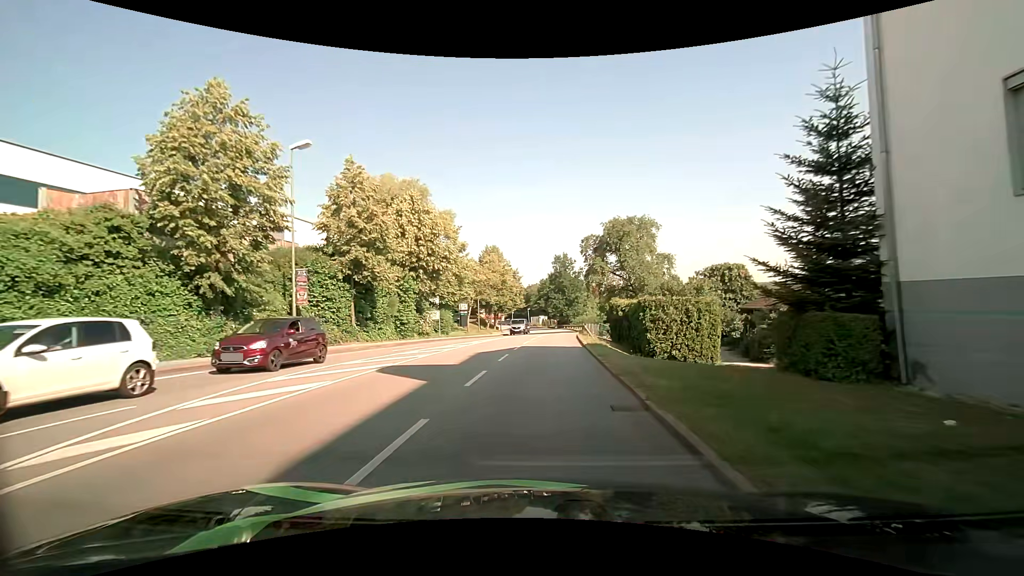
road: tertiary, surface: asphalt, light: Day
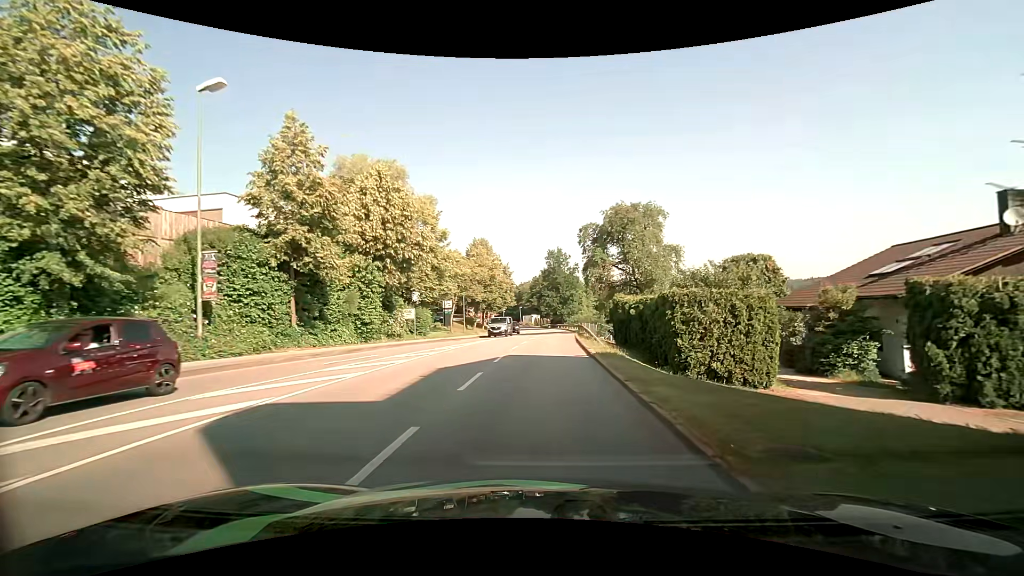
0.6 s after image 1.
(+0.1, +6.4) m; +1°
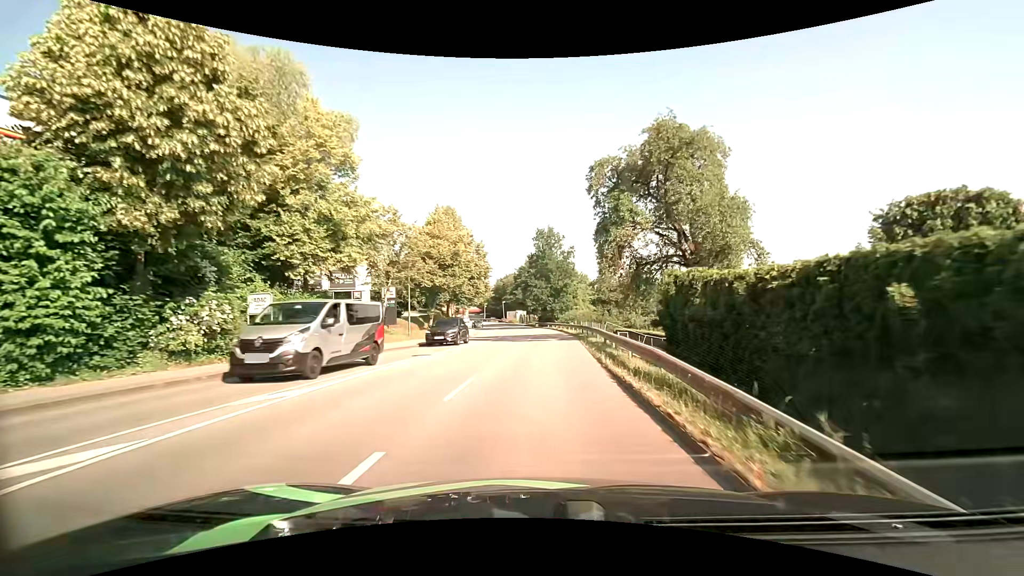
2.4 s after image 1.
(+0.2, +19.1) m; +1°
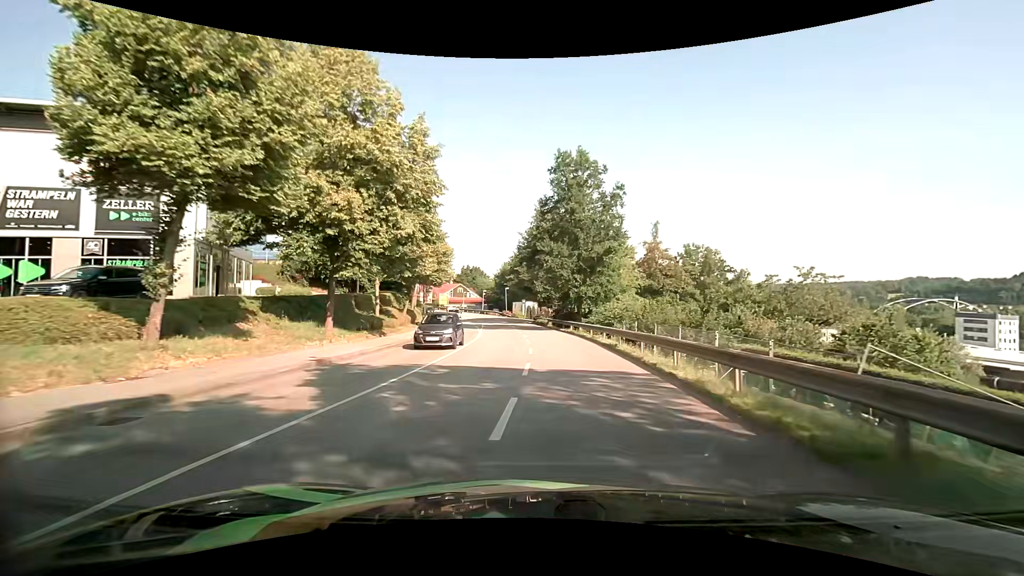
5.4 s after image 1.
(+0.4, +32.7) m; -2°
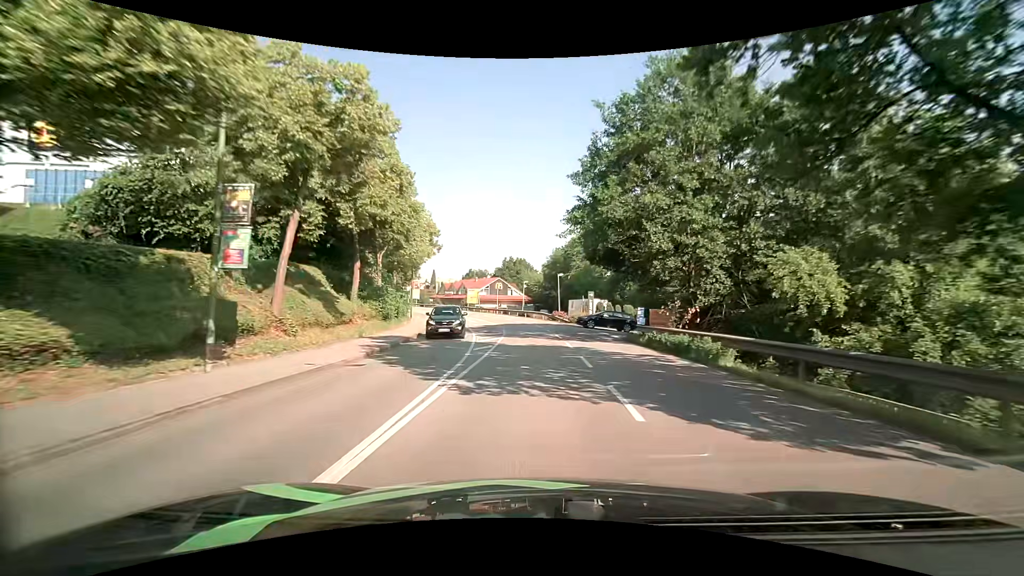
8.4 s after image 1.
(-2.0, +34.9) m; -6°
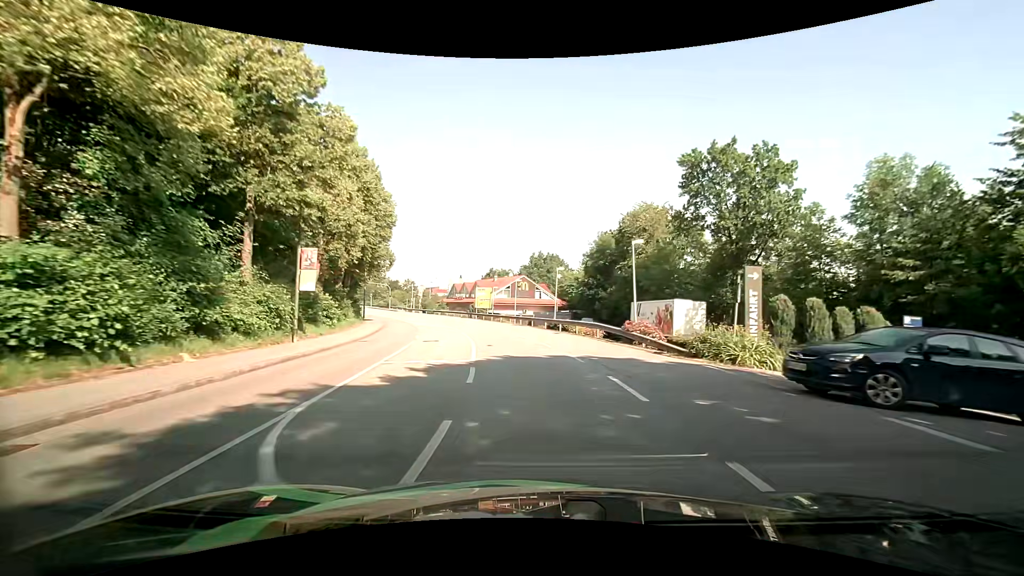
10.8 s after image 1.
(-0.8, +28.3) m; -4°
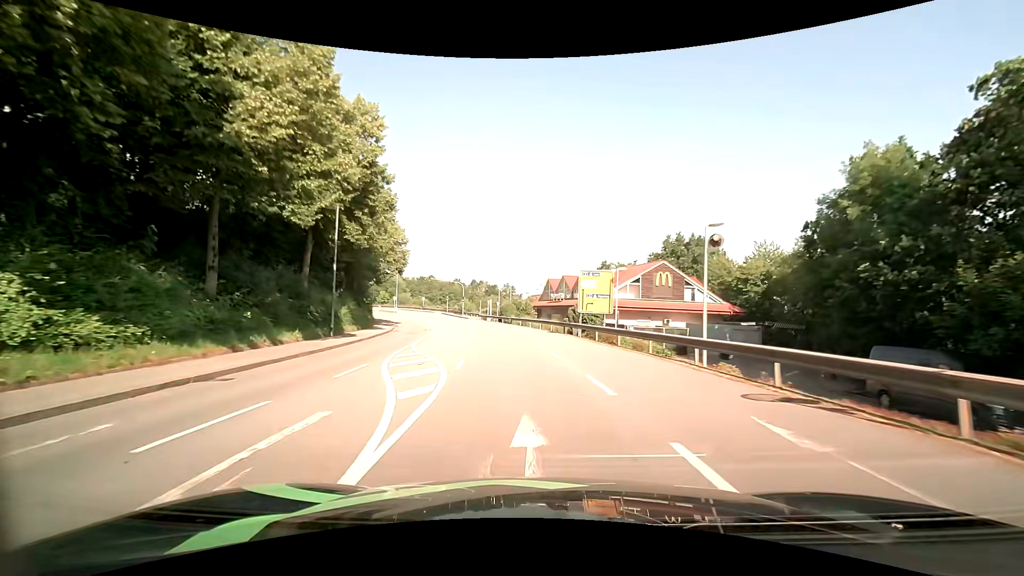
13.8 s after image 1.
(-3.3, +34.7) m; -12°
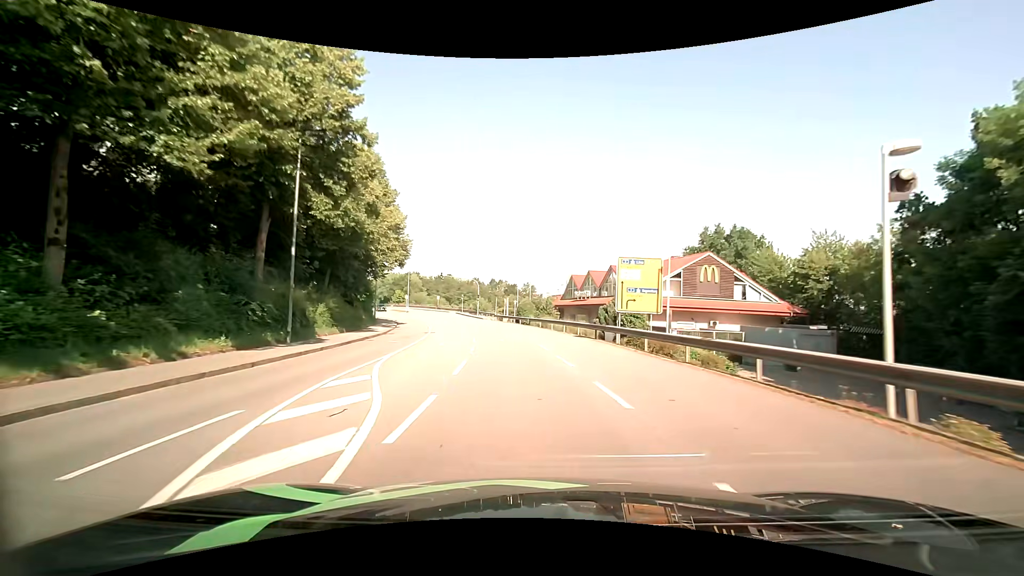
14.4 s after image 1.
(-0.1, +7.1) m; -2°
(0, +10) (-1, +20) (-2, +30) (-4, +40) (-6, +49) (-9, +59) (-12, +69) (-15, +78) (-19, +88) (-22, +97) m
